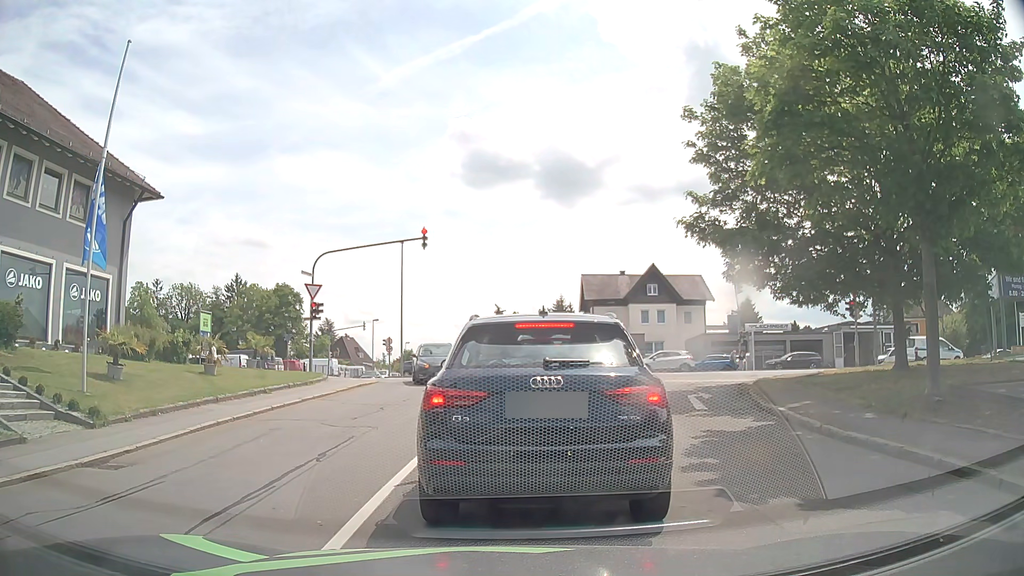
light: Day
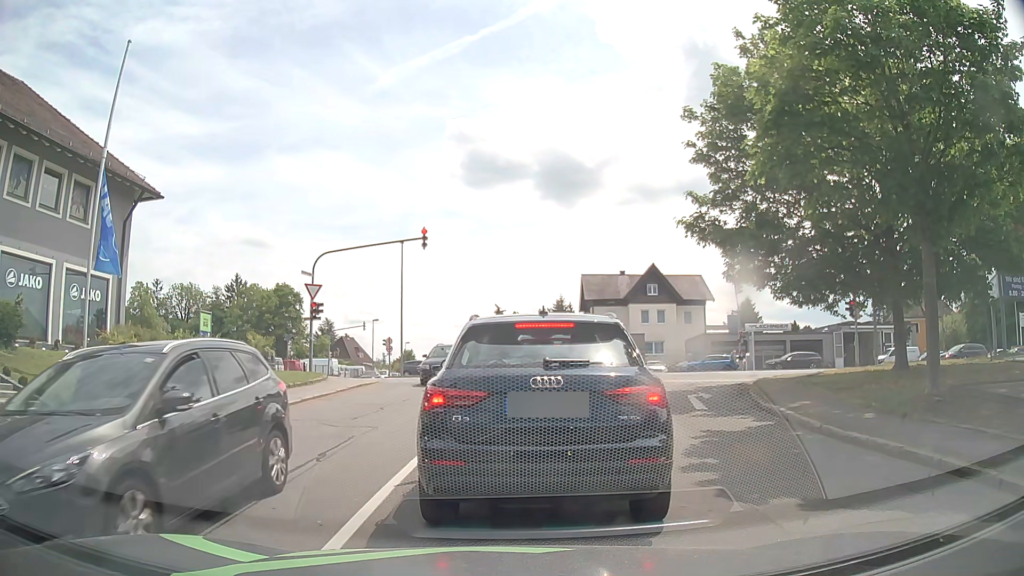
(0.0, 0.0) m; 0°
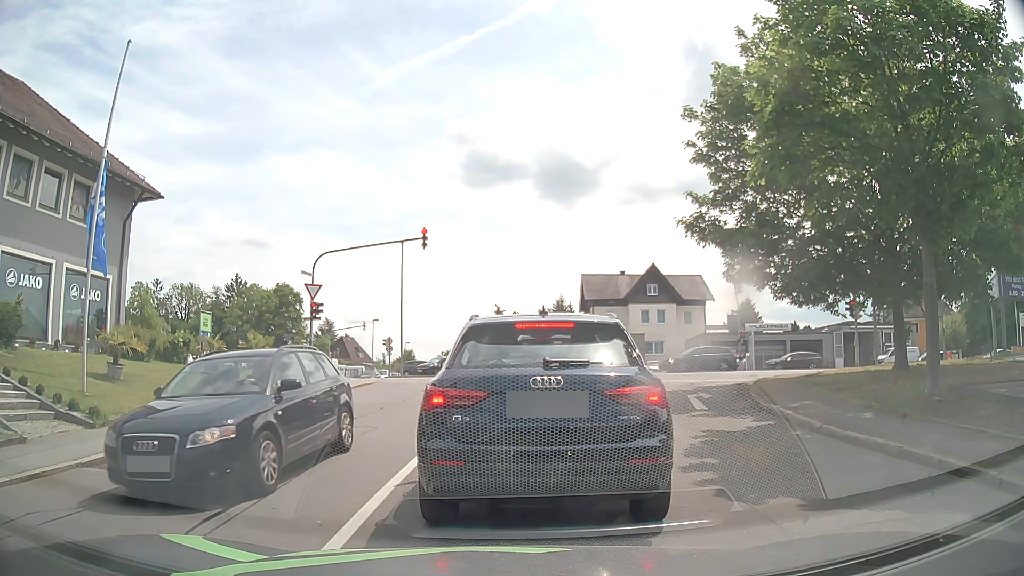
(0.0, 0.0) m; 0°
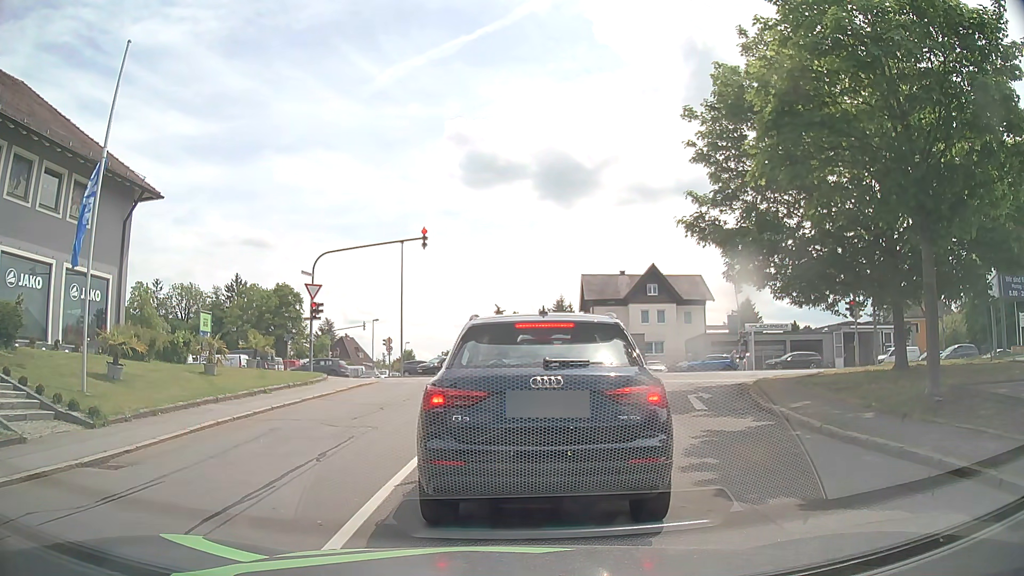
(0.0, 0.0) m; 0°
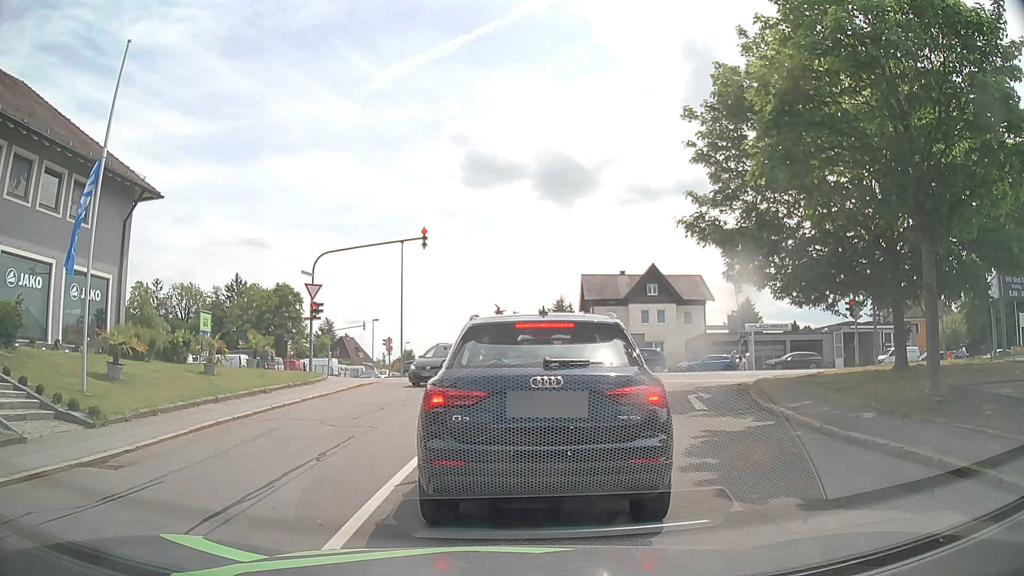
(0.0, 0.0) m; 0°
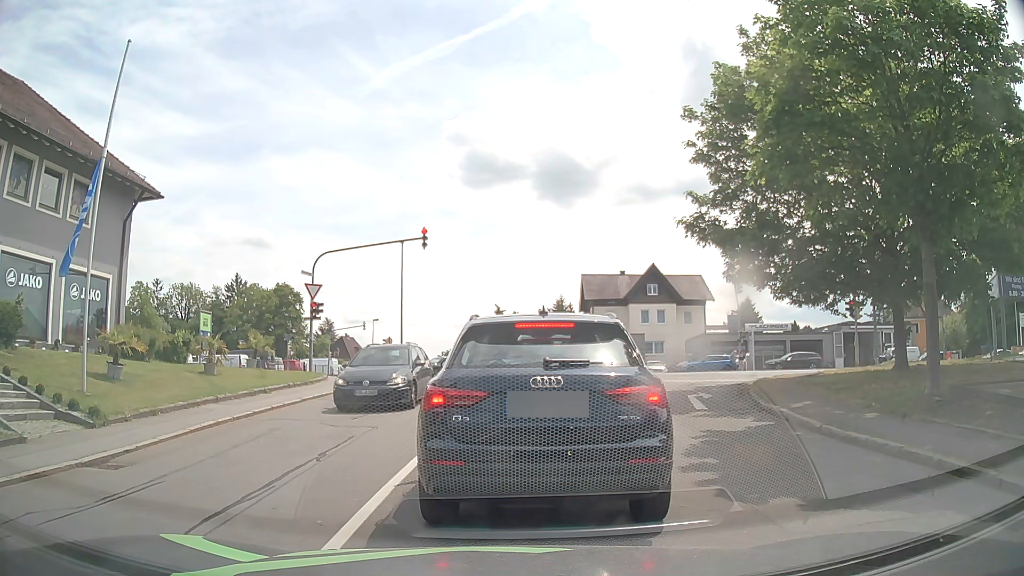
(0.0, 0.0) m; 0°
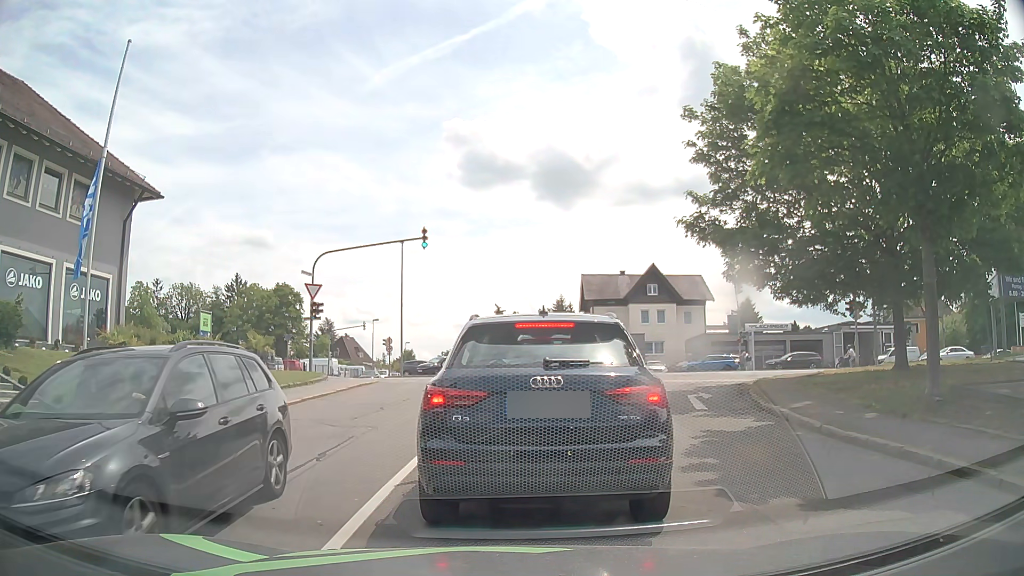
(0.0, 0.0) m; 0°
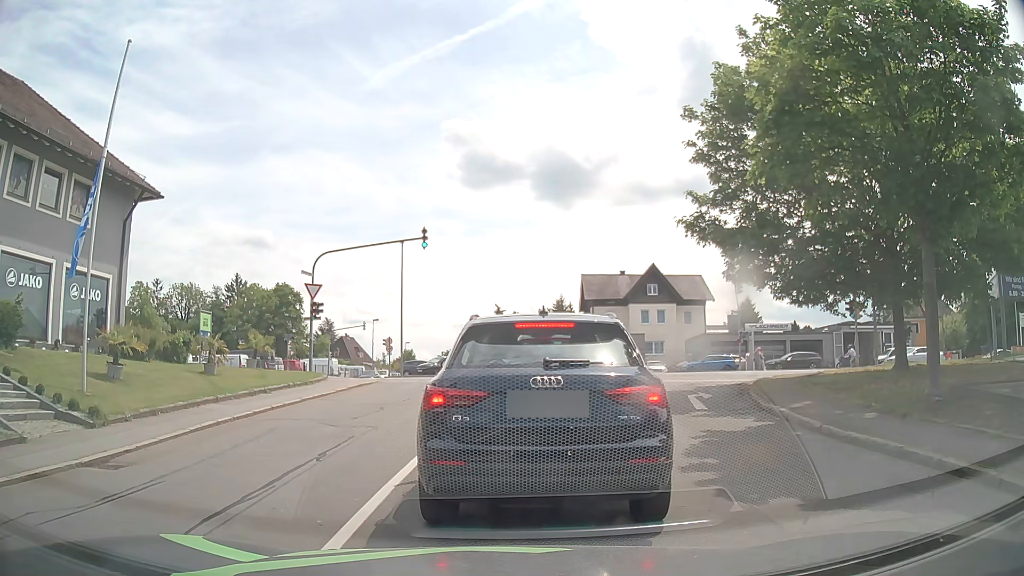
(0.0, 0.0) m; 0°
(0, +10) (0, +20) (0, +30) (-6, +38) (-15, +43) (-24, +44) (-34, +45) (-44, +45) (-54, +46) (-64, +46) m
